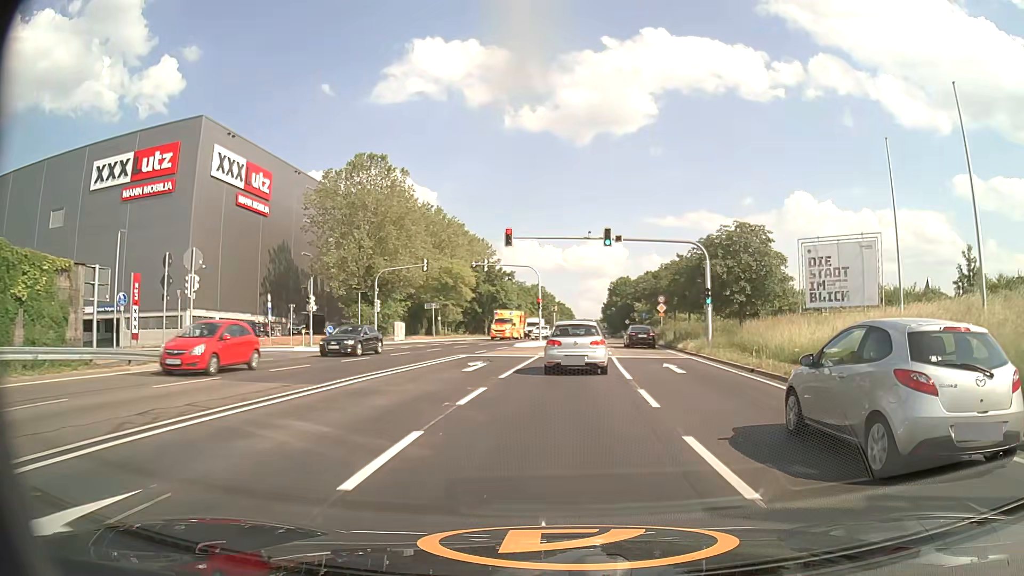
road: primary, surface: asphalt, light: Day
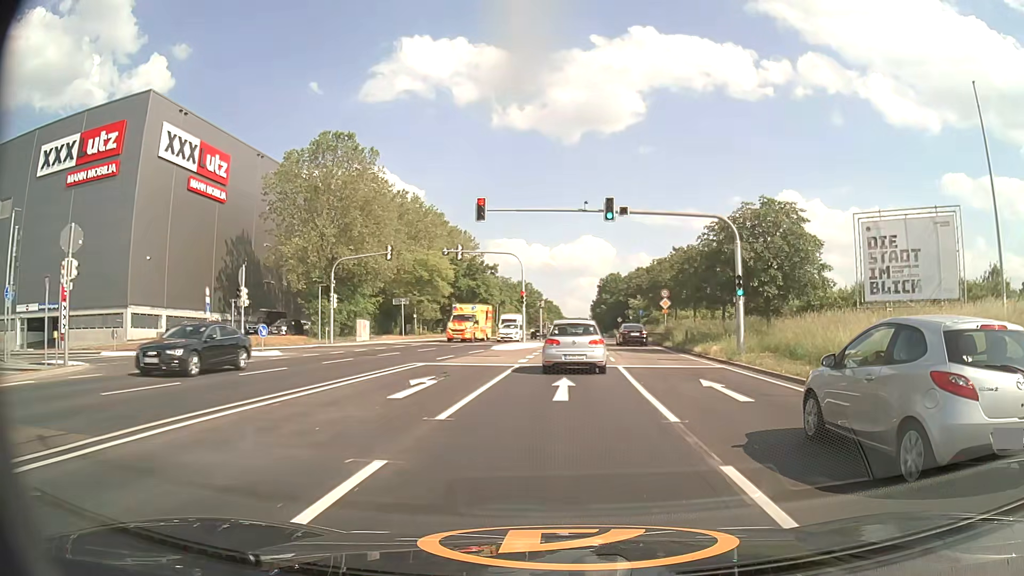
(+0.1, +7.9) m; +1°
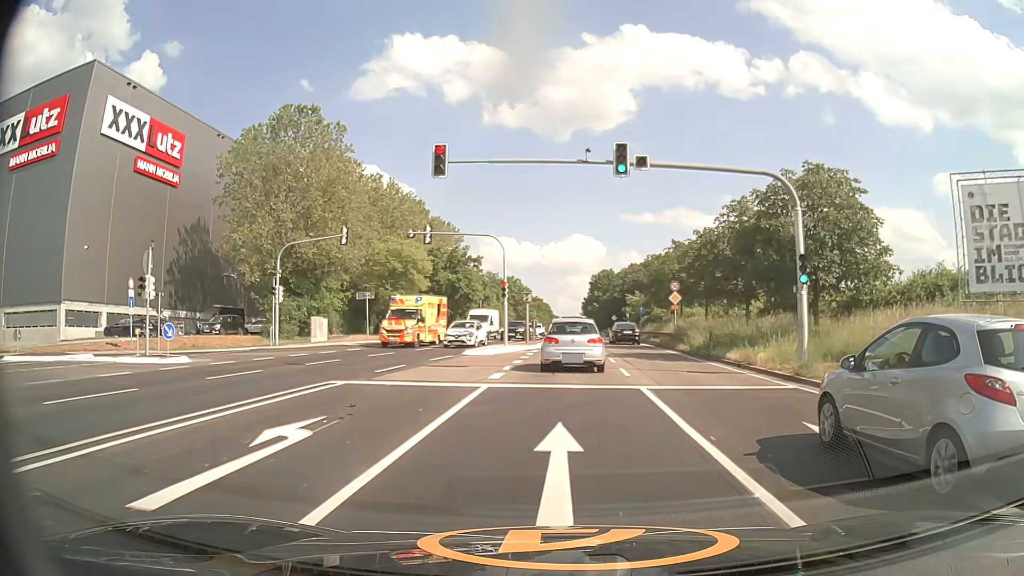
(+0.1, +7.8) m; +1°
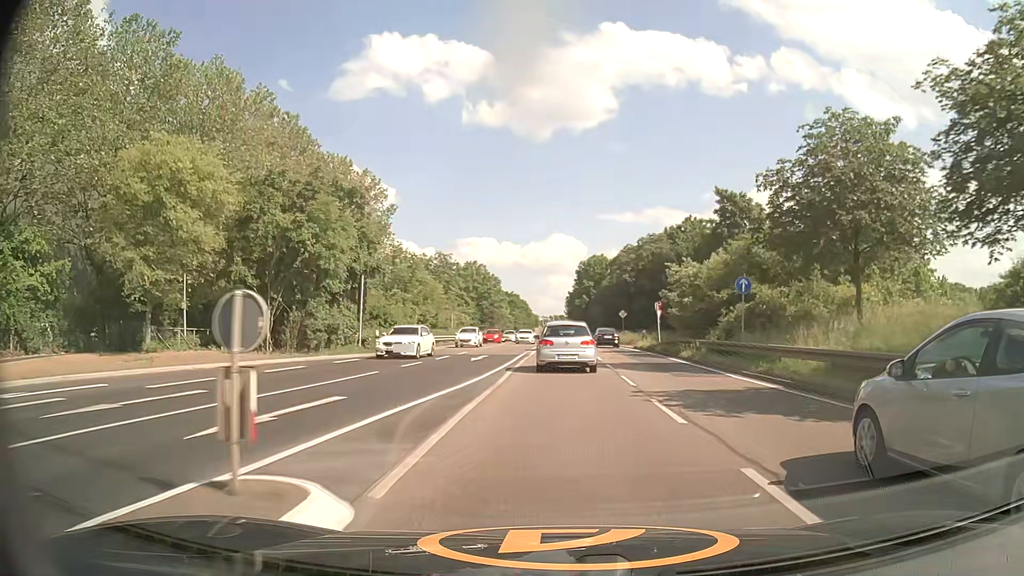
(+1.0, +38.7) m; +2°
(0, +10) (0, +20) (0, +30) (+1, +40) (+1, +50) (+1, +60) (+1, +70) (+1, +80) (+1, +90) (+1, +100) m
